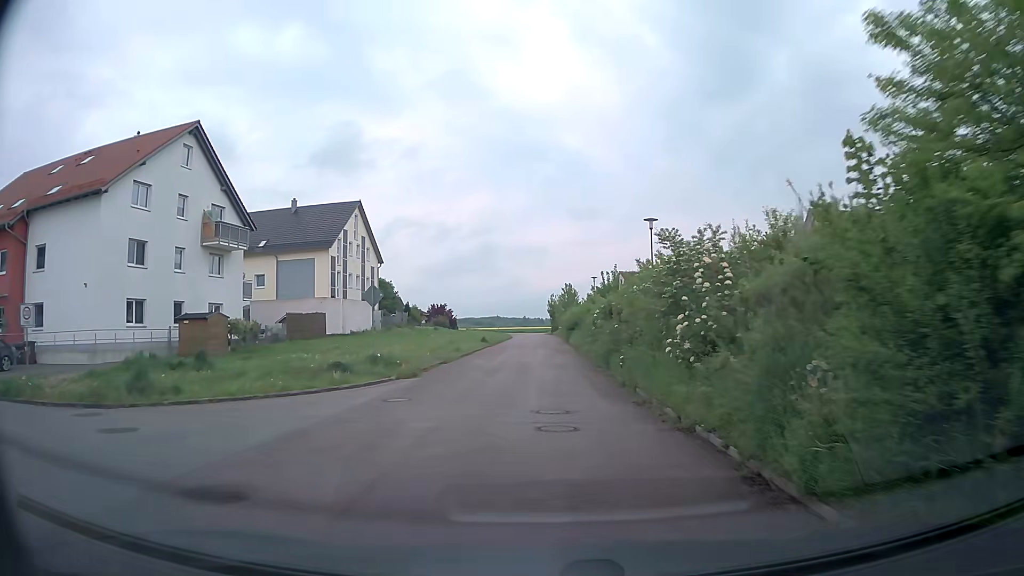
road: residential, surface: asphalt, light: Day
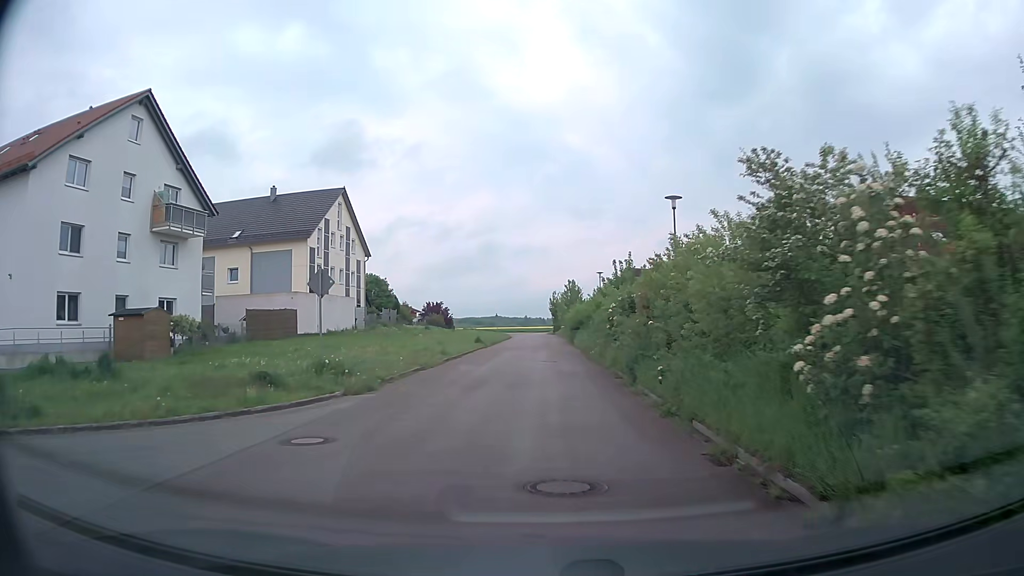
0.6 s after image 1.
(0.0, +5.8) m; 0°
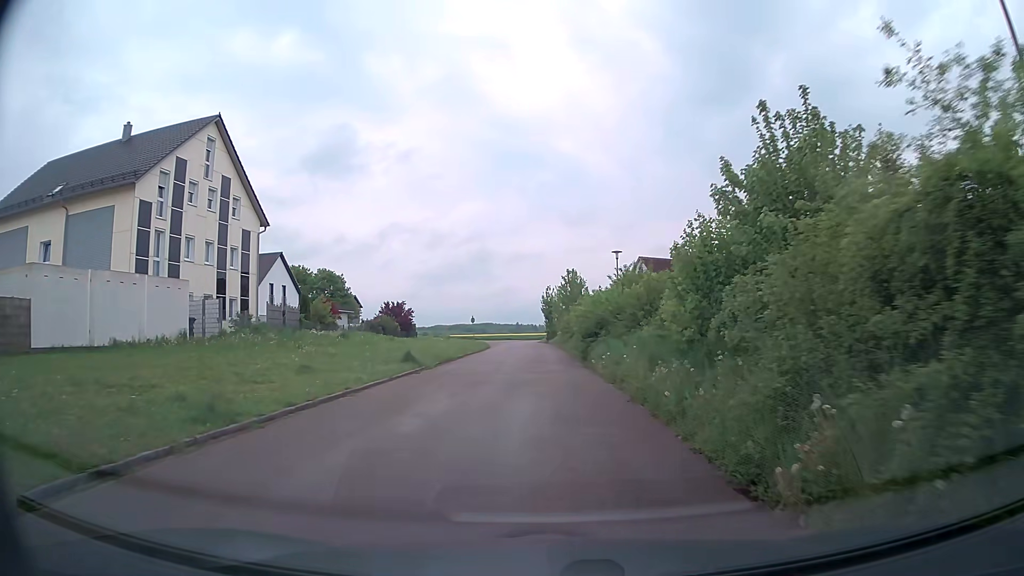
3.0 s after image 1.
(-0.1, +23.1) m; 0°
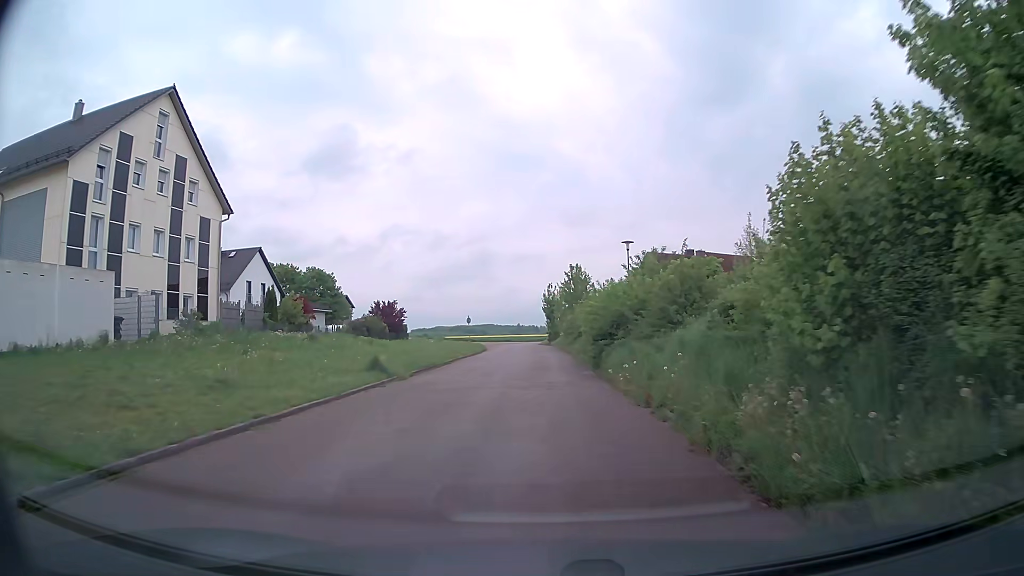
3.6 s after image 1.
(0.0, +5.5) m; 0°
